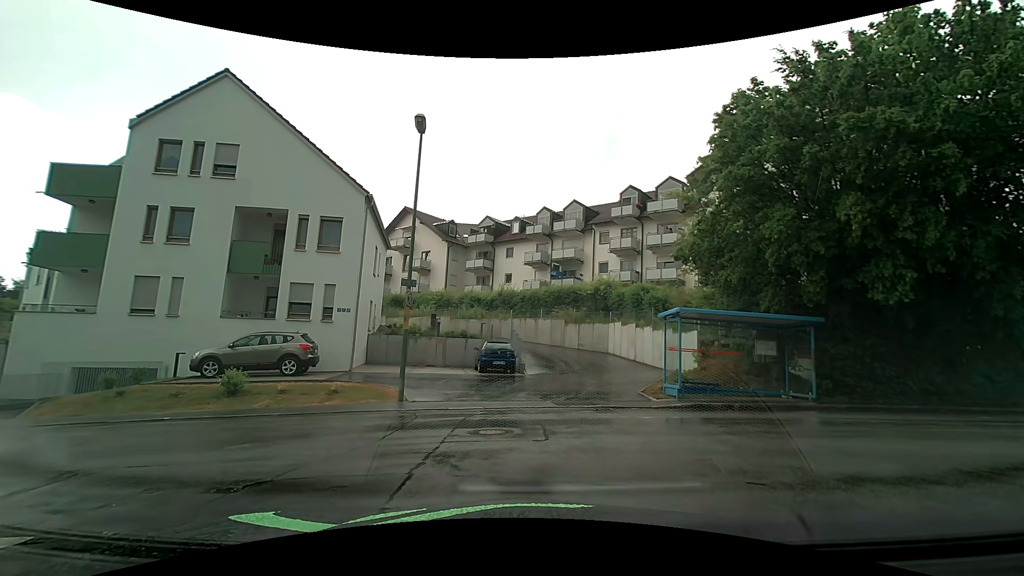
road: residential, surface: asphalt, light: Day
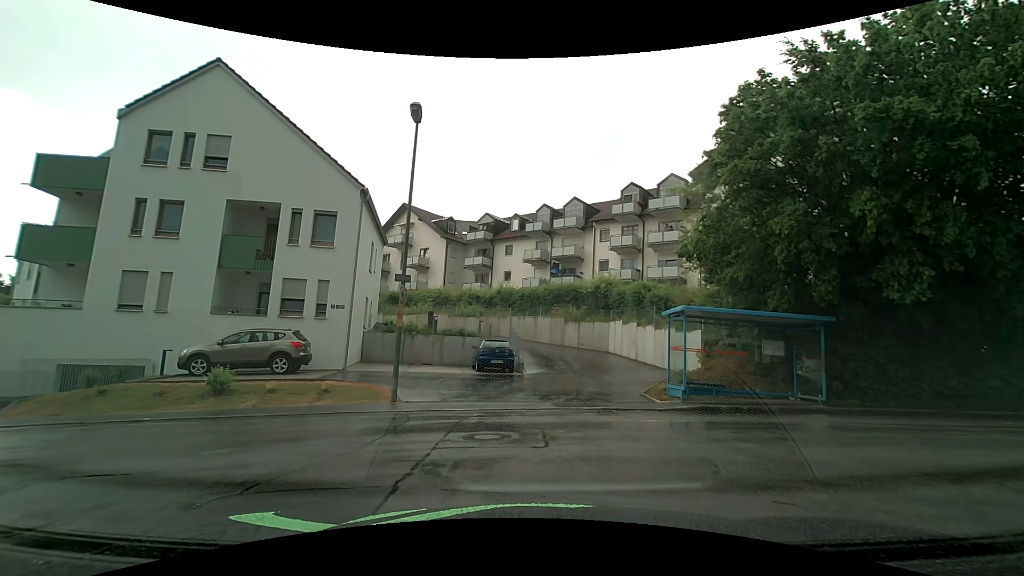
(0.0, +0.6) m; 0°
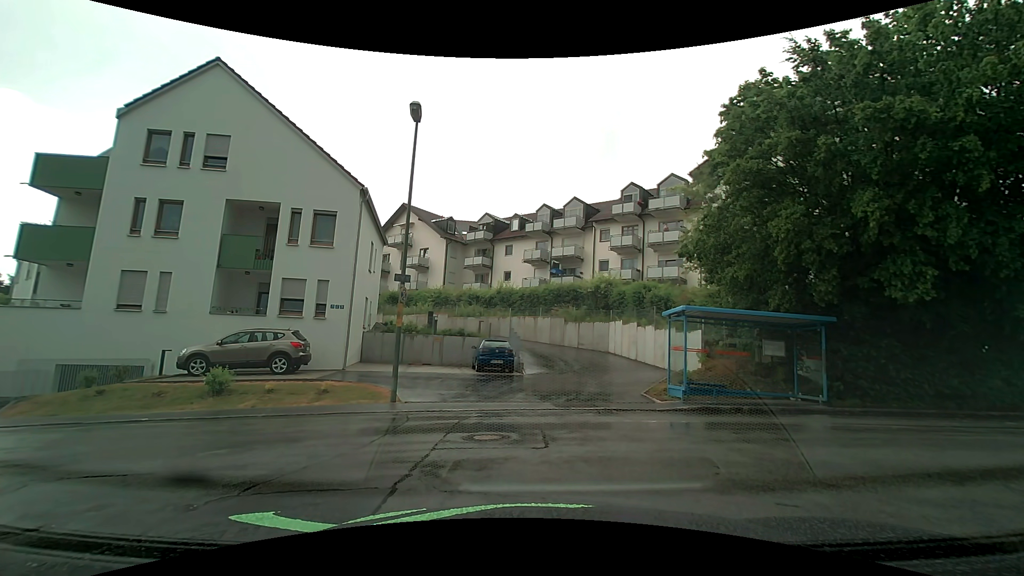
(0.0, +0.1) m; 0°
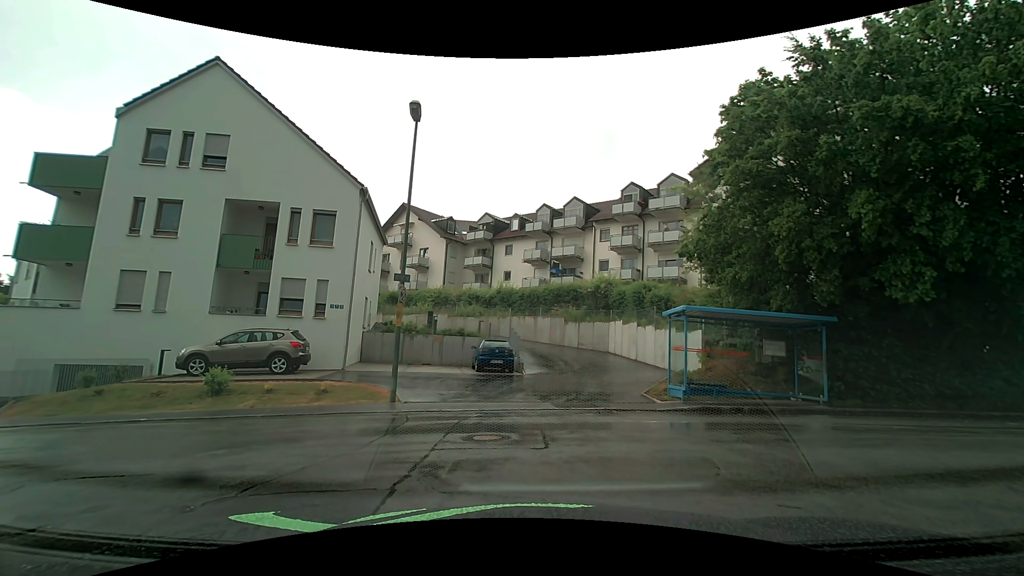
(0.0, 0.0) m; 0°
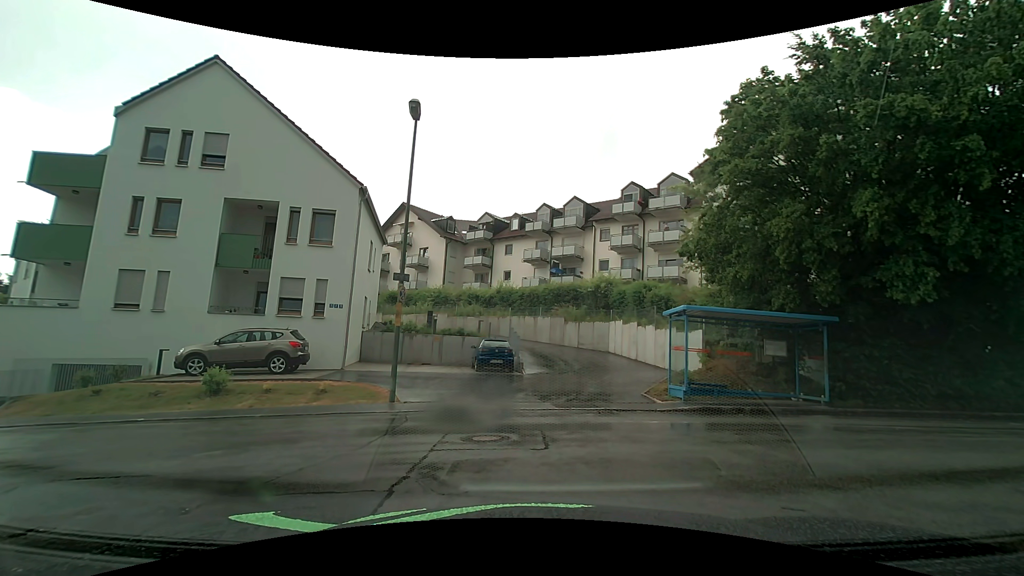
(0.0, +0.1) m; 0°
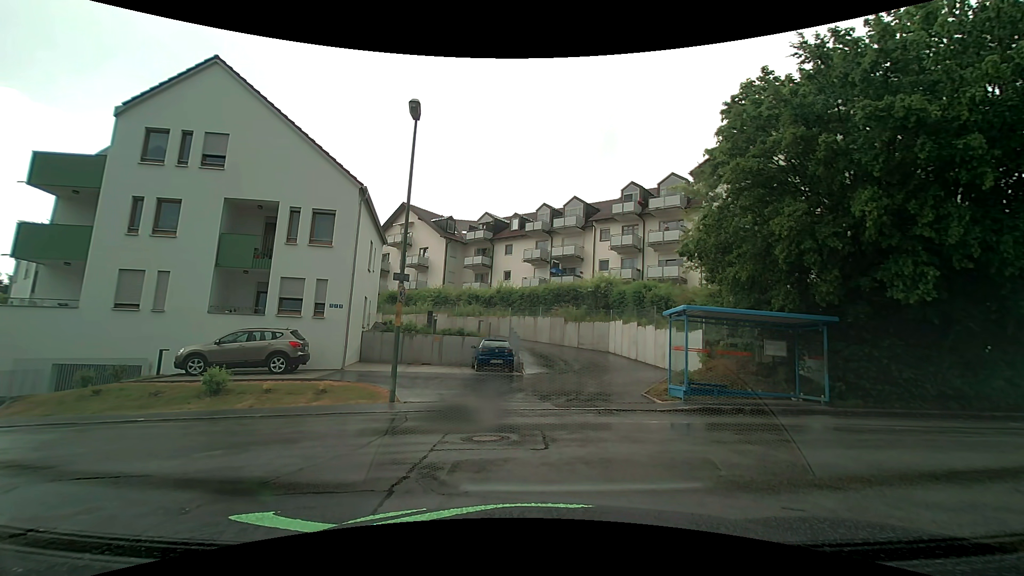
(0.0, 0.0) m; 0°
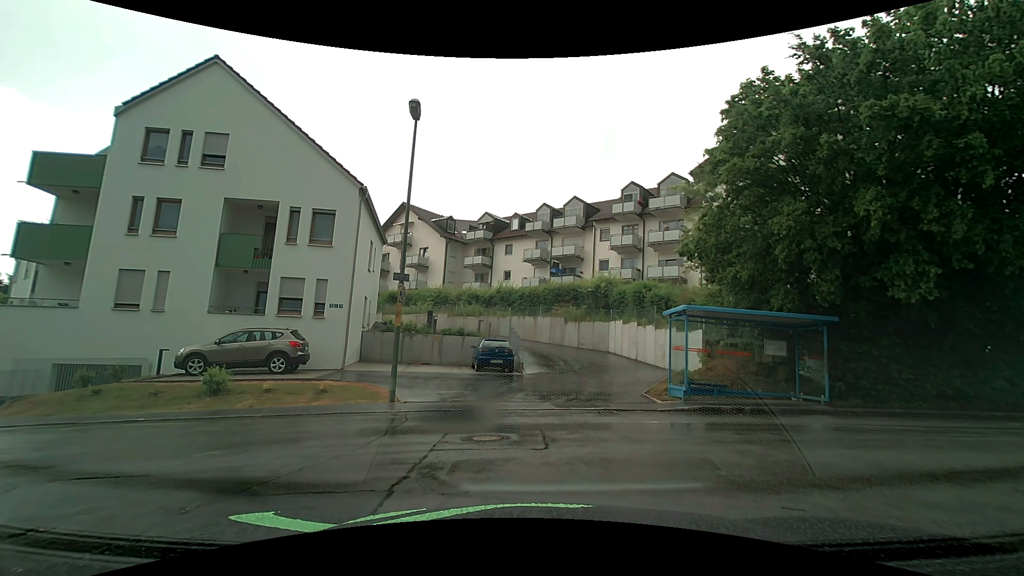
(0.0, 0.0) m; 0°
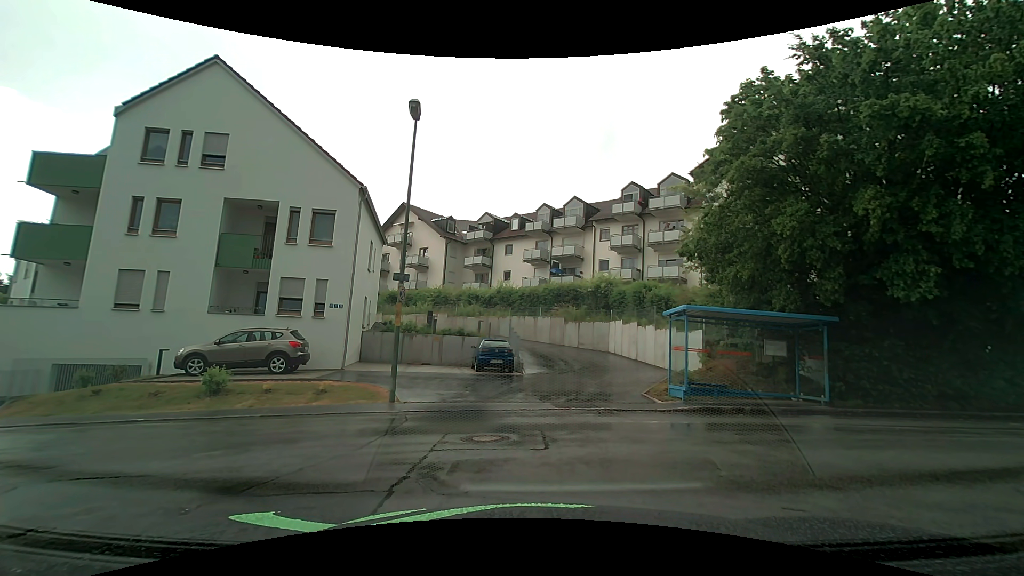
(0.0, 0.0) m; 0°
